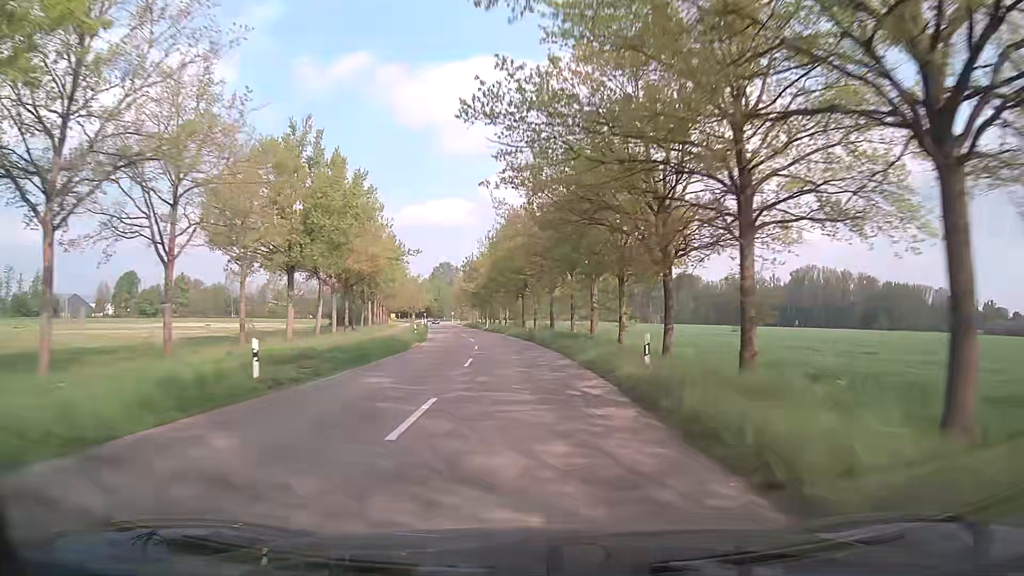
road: secondary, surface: asphalt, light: Day
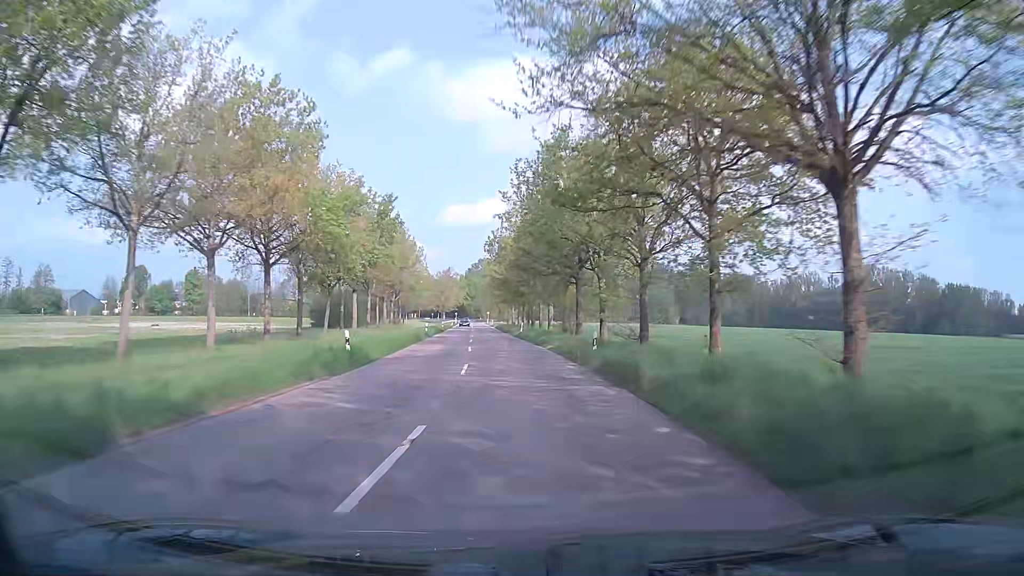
(-0.9, +27.0) m; -4°
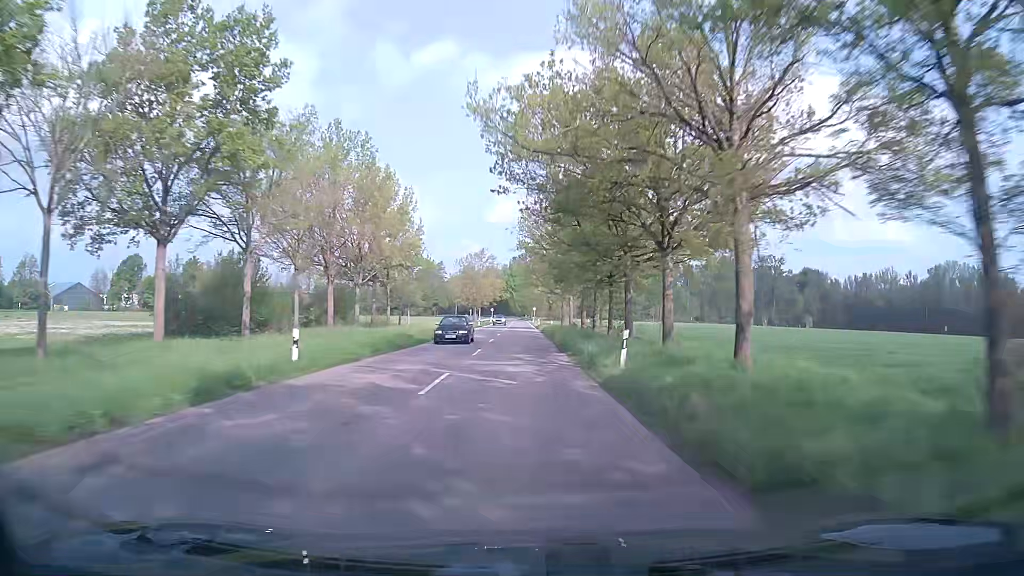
(-1.7, +41.1) m; -4°
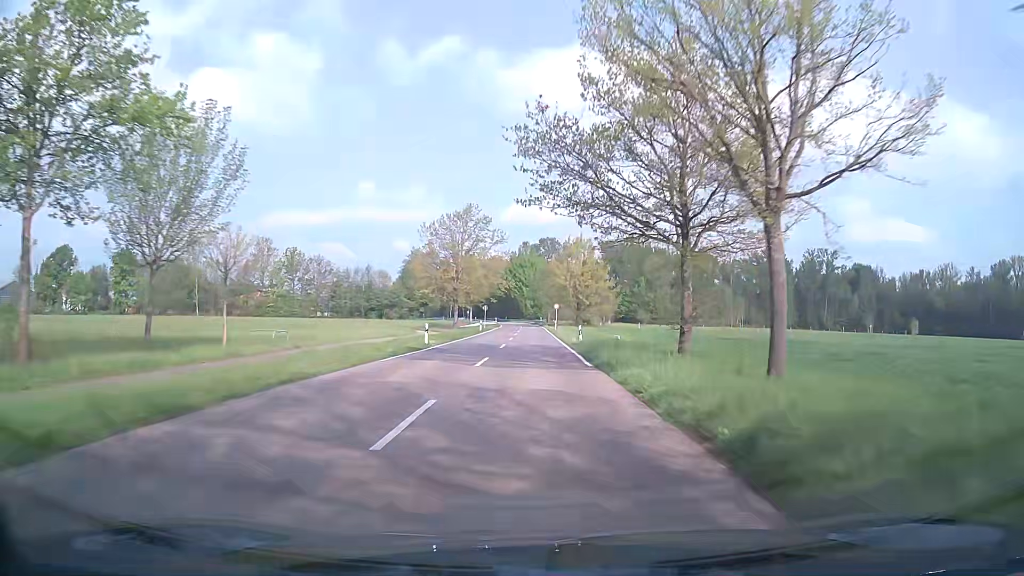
(-0.8, +52.9) m; -1°
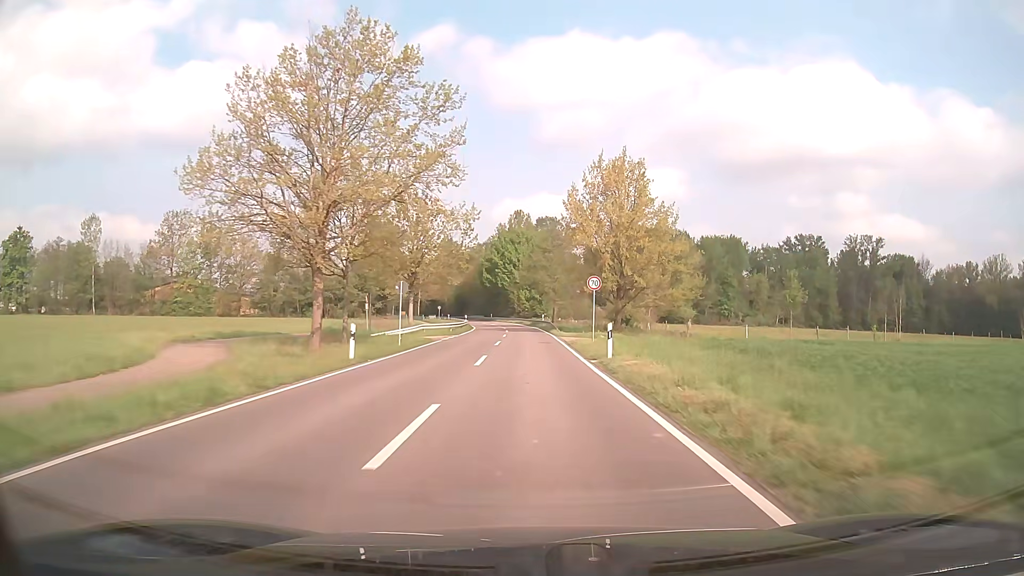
(+0.2, +48.7) m; 0°
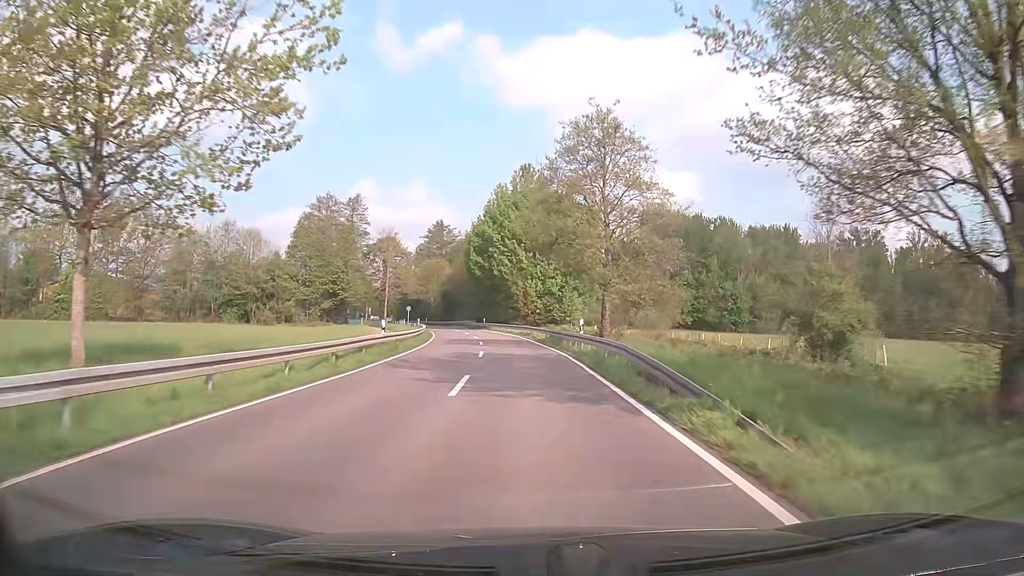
(-0.2, +41.9) m; -1°
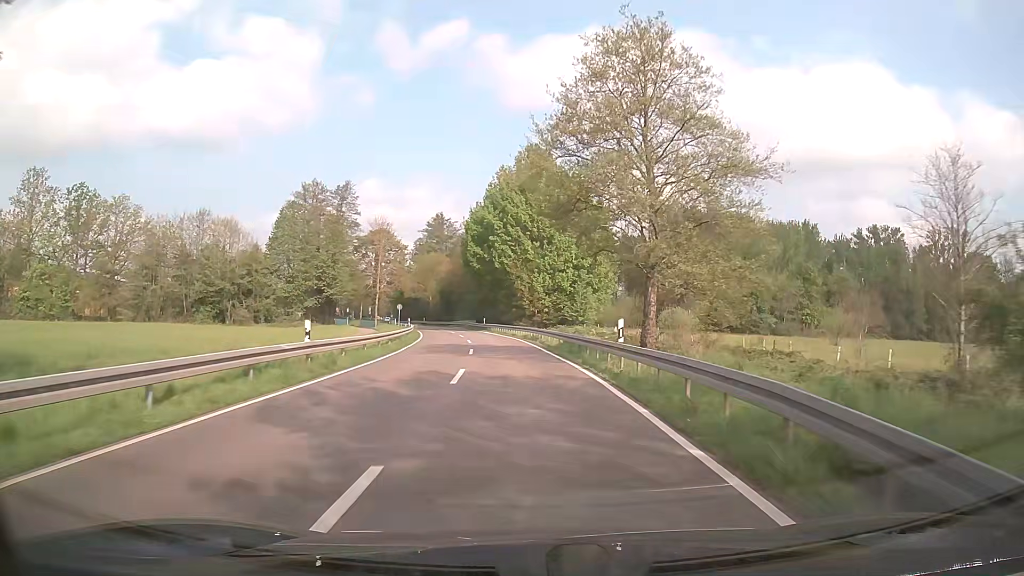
(0.0, +10.0) m; -1°
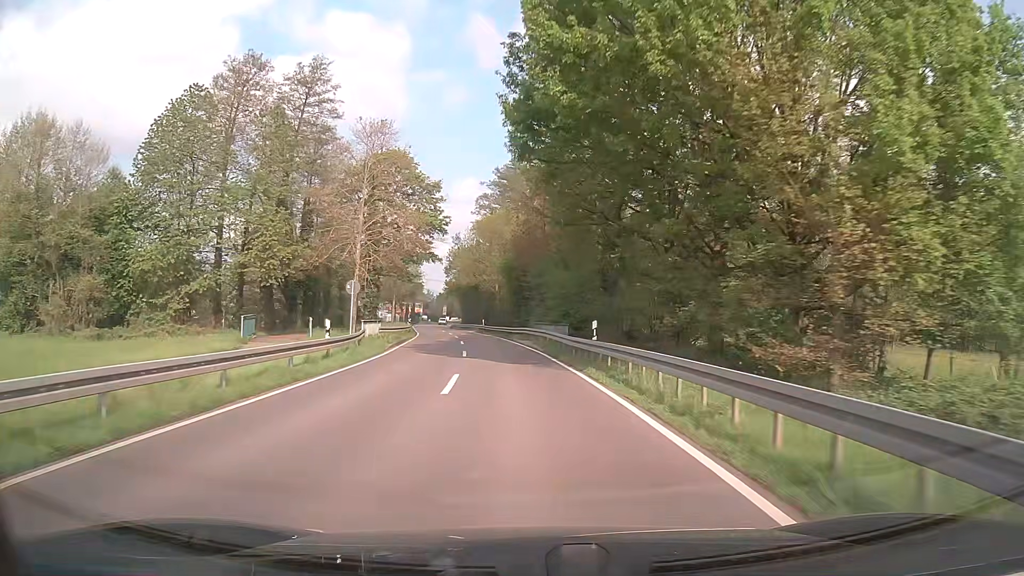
(-3.2, +50.2) m; -8°
(0, +10) (-1, +20) (-1, +30) (-2, +40) (-4, +50) (-5, +60) (-7, +70) (-9, +79) (-11, +89) (-12, +99) m
